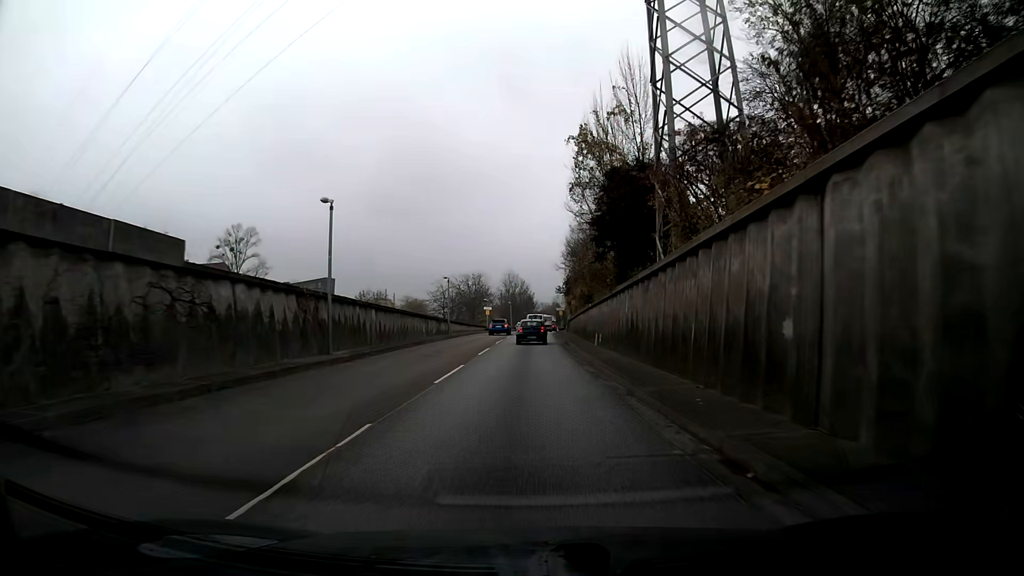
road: trunk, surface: asphalt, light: Day
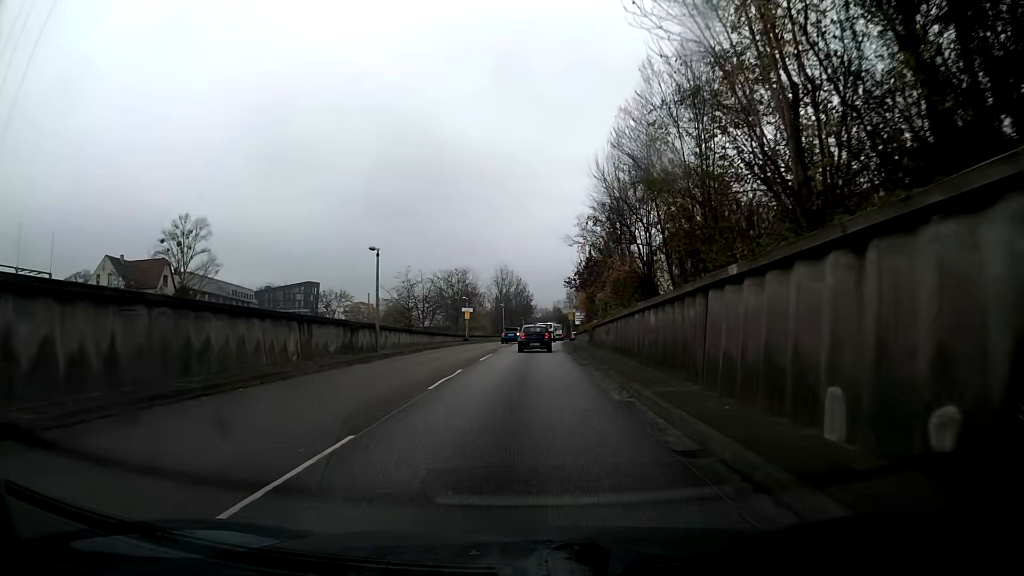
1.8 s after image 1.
(0.0, +25.3) m; 0°
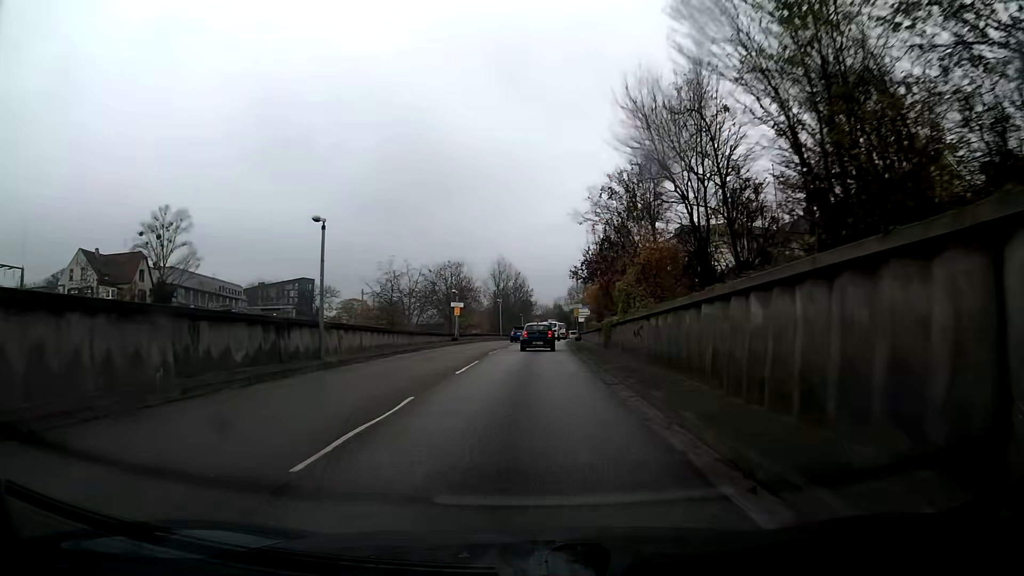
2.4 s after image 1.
(0.0, +8.2) m; 0°
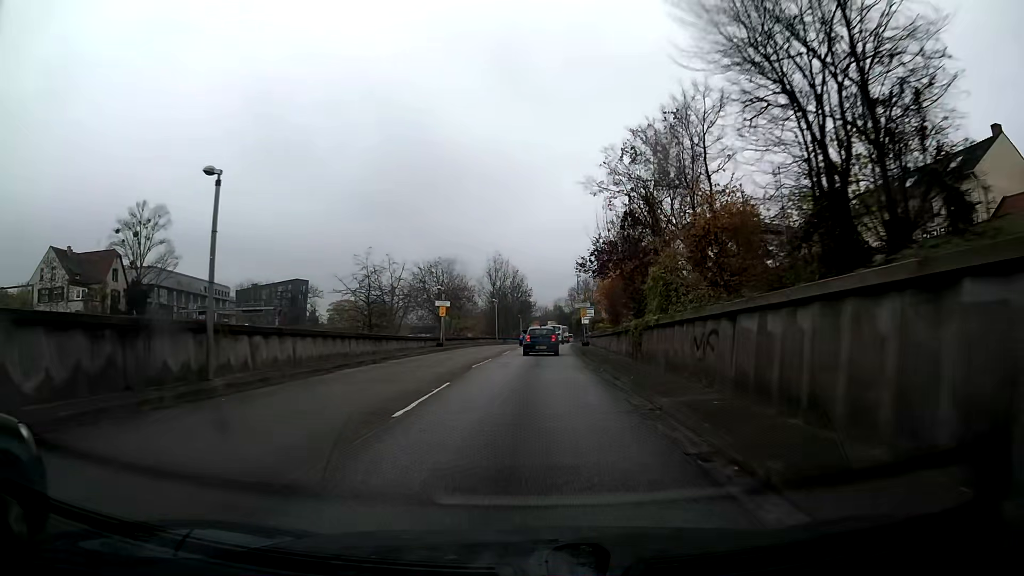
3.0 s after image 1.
(0.0, +8.1) m; 0°
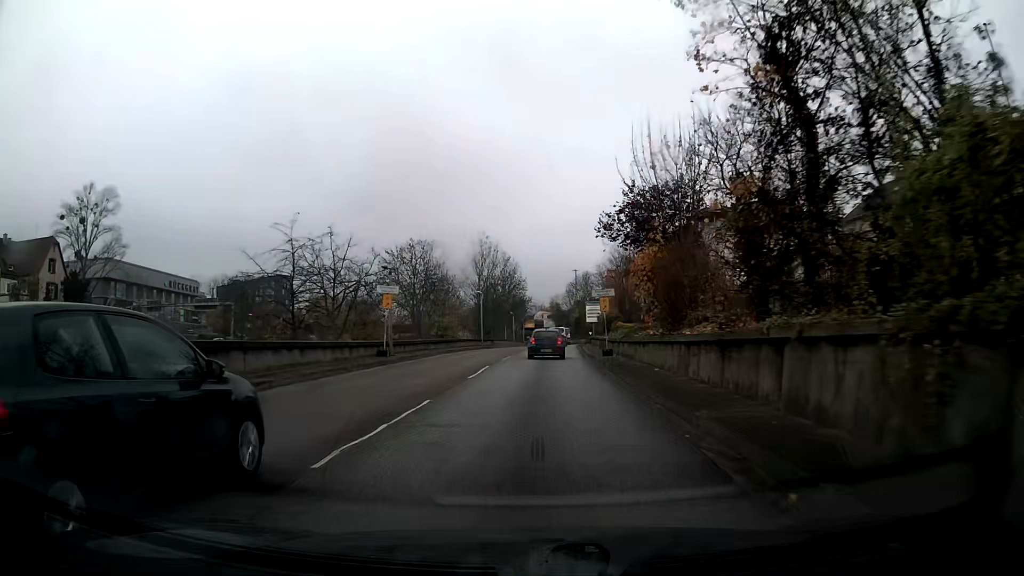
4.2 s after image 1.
(+0.1, +15.9) m; +1°
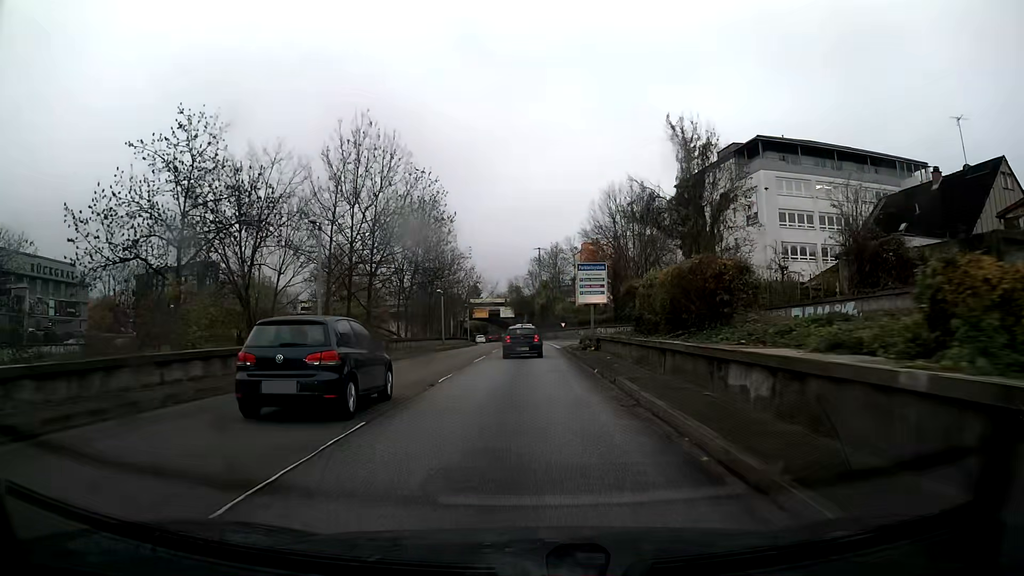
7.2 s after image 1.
(+1.1, +39.2) m; +3°
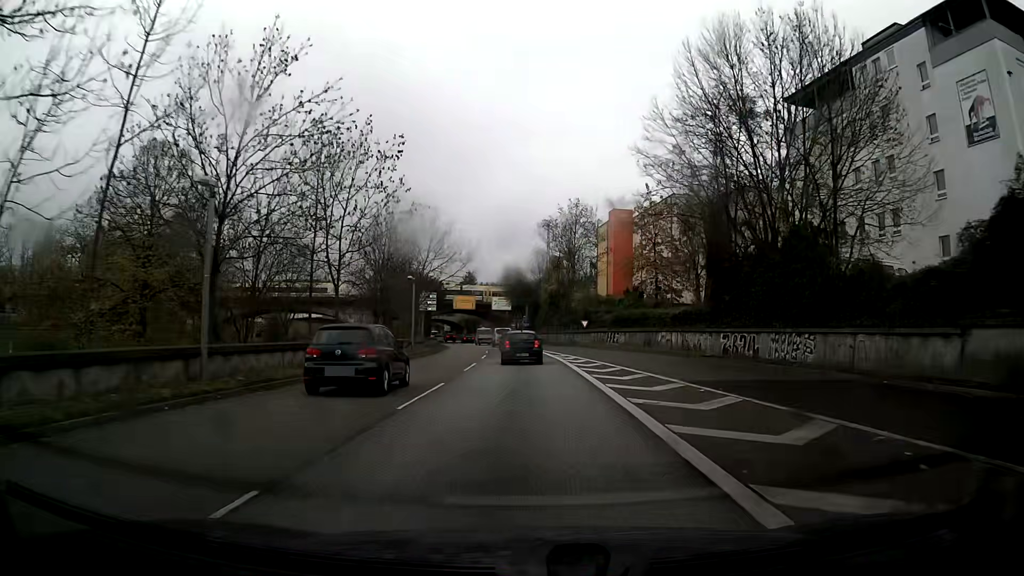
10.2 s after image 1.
(0.0, +39.6) m; 0°
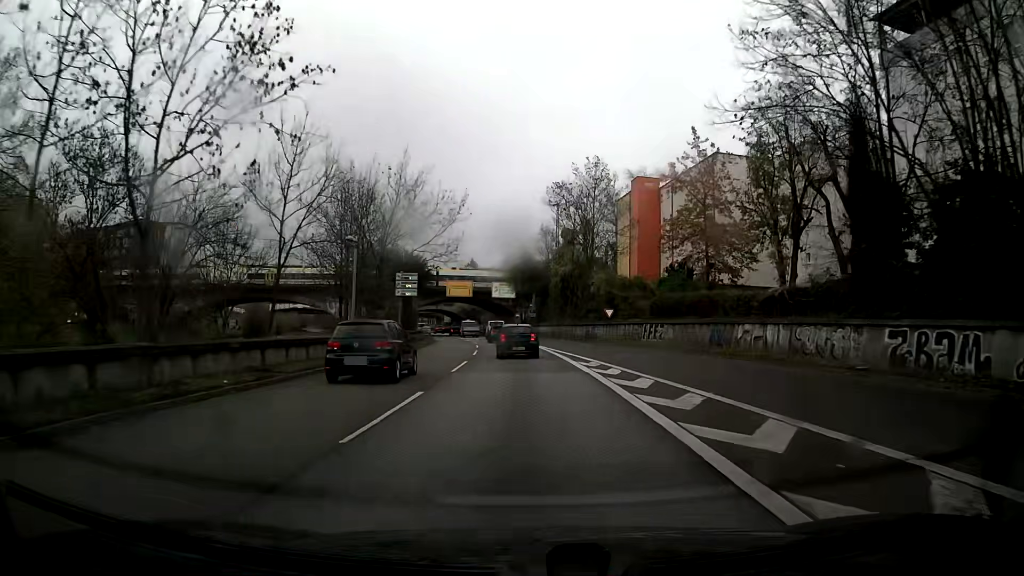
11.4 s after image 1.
(-0.1, +15.9) m; -1°
